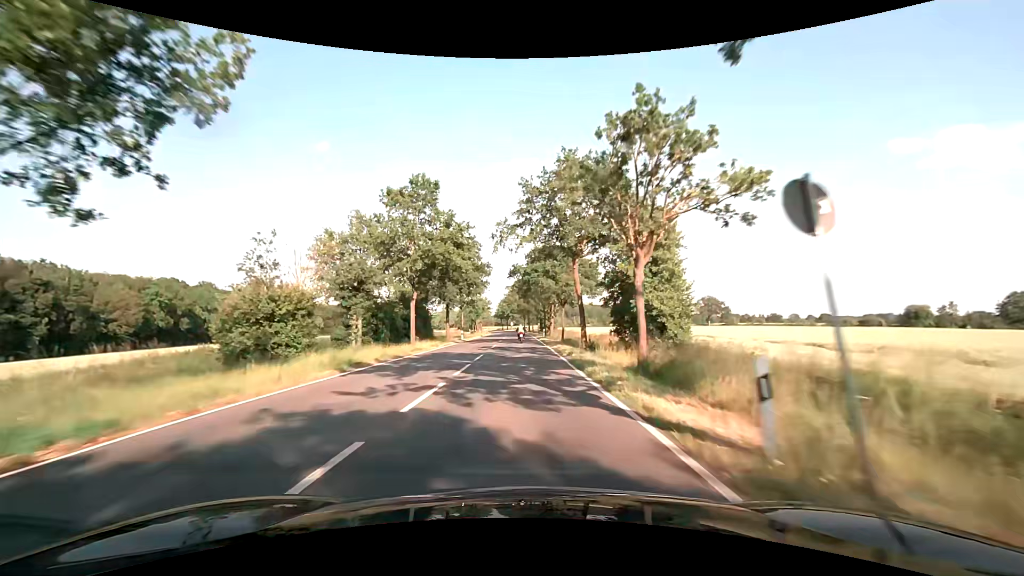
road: secondary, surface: asphalt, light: Day
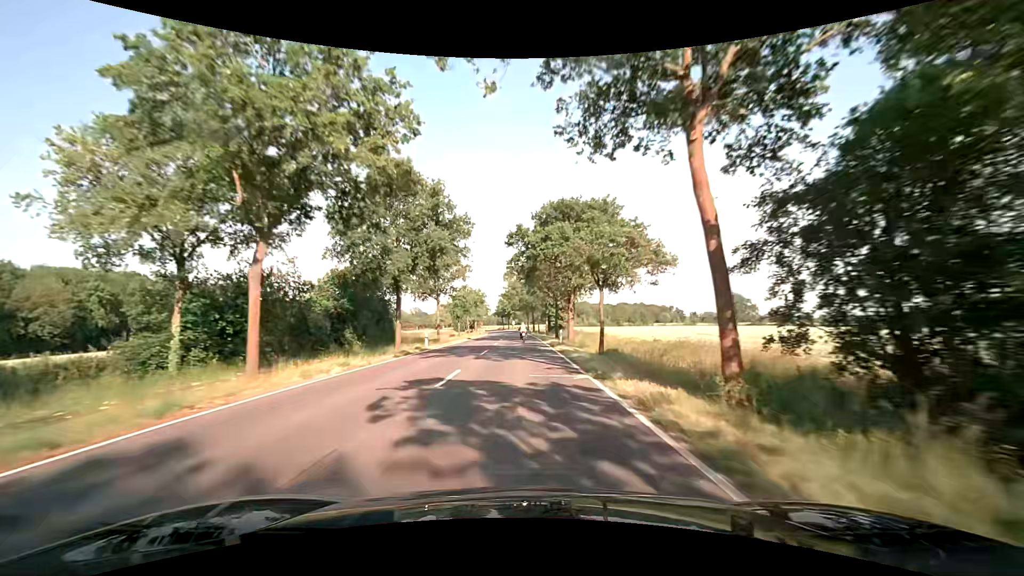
(-0.1, +21.6) m; 0°
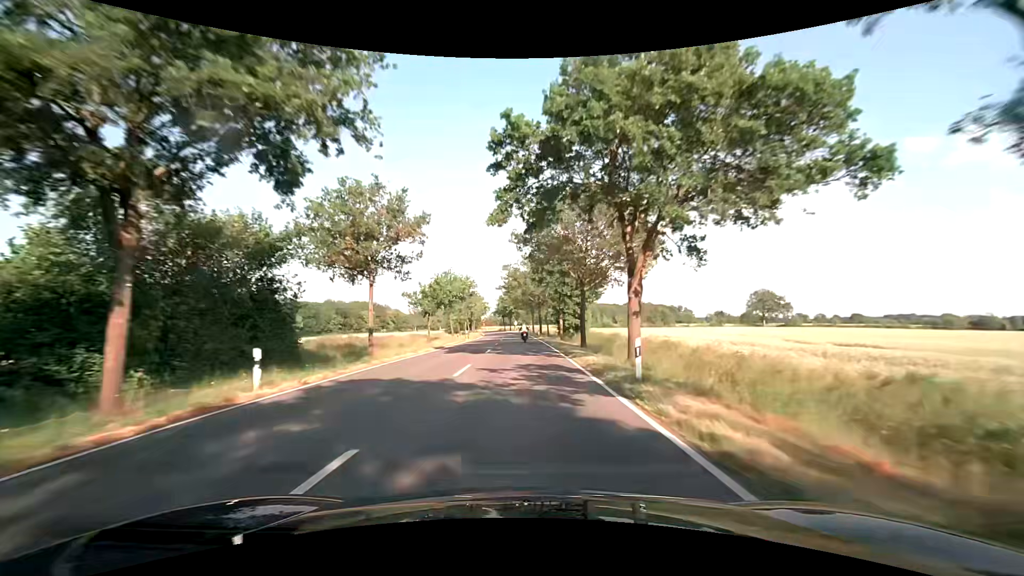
(-0.1, +21.6) m; -1°
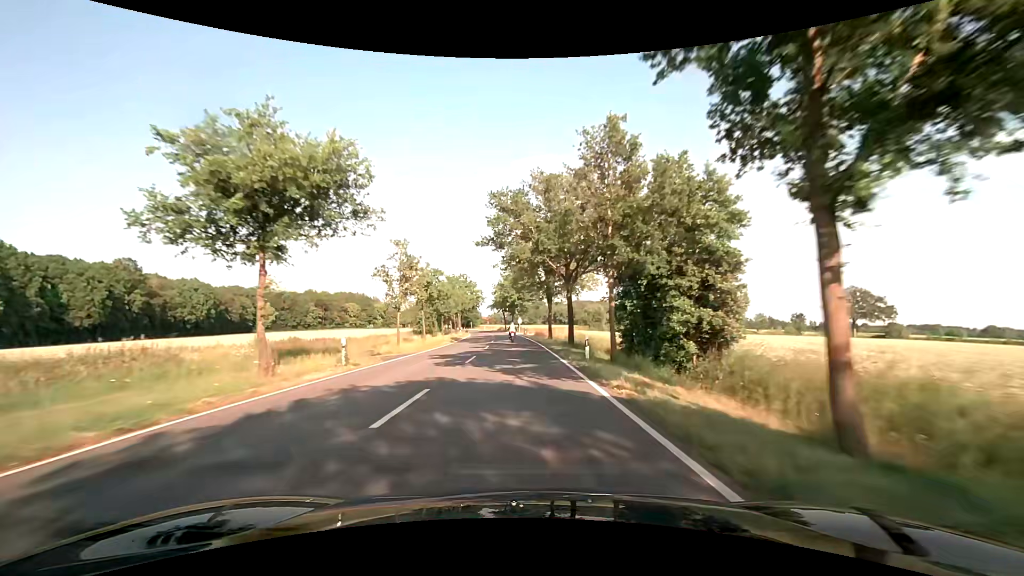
(-0.2, +43.2) m; -1°
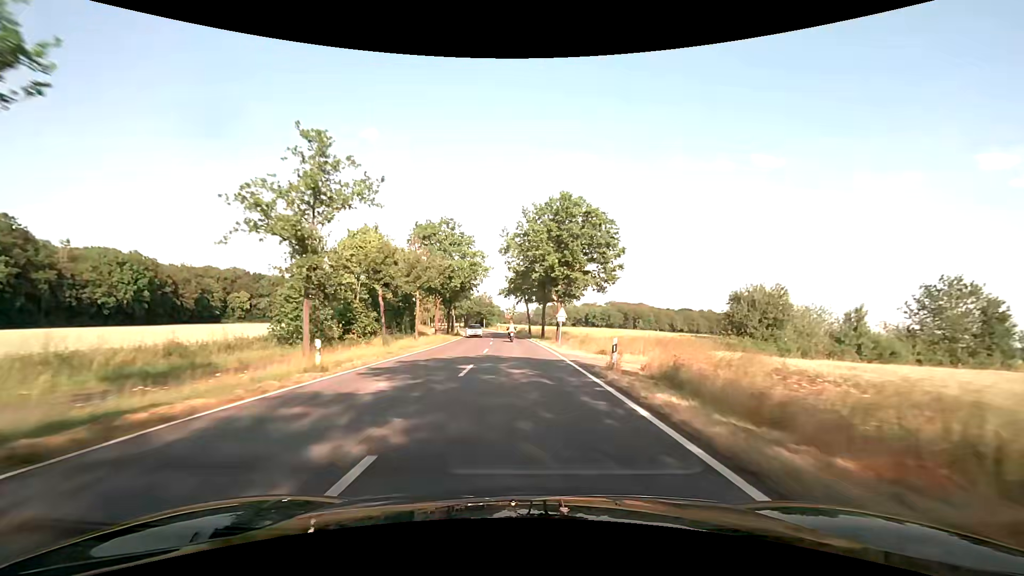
(-1.3, +53.9) m; -2°
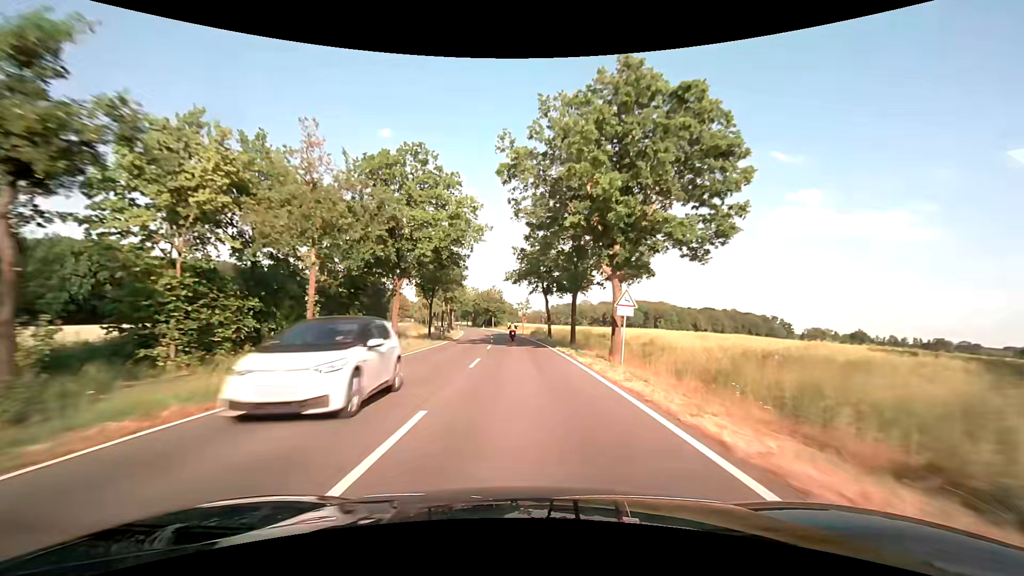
(-0.4, +21.6) m; -2°
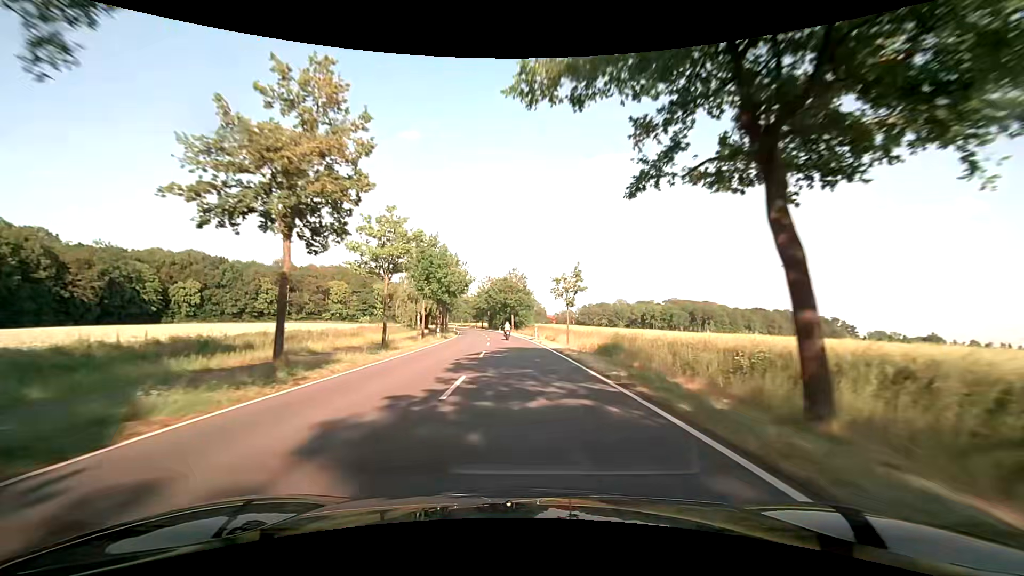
(-1.2, +43.1) m; -3°
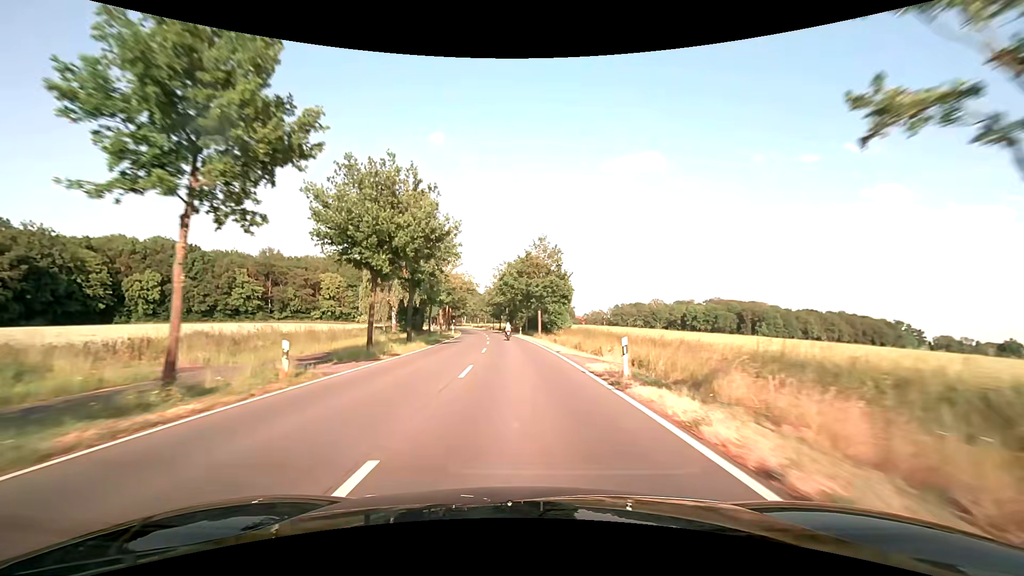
(-0.7, +32.3) m; -3°
(0, +10) (0, +20) (-1, +30) (-1, +40) (-2, +50) (-3, +60) (-3, +70) (-4, +80) (-6, +90) (-7, +100) m
